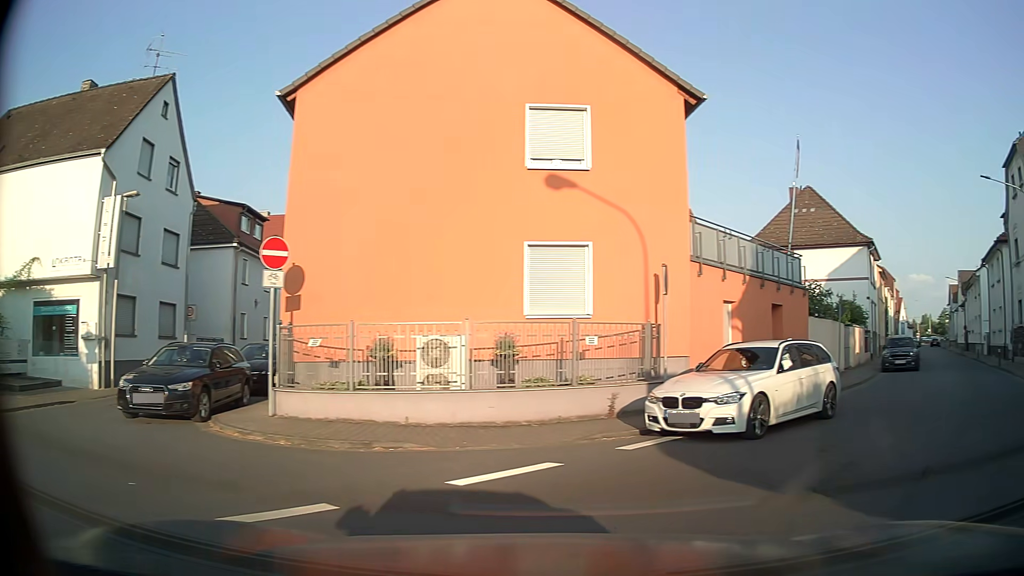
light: Day
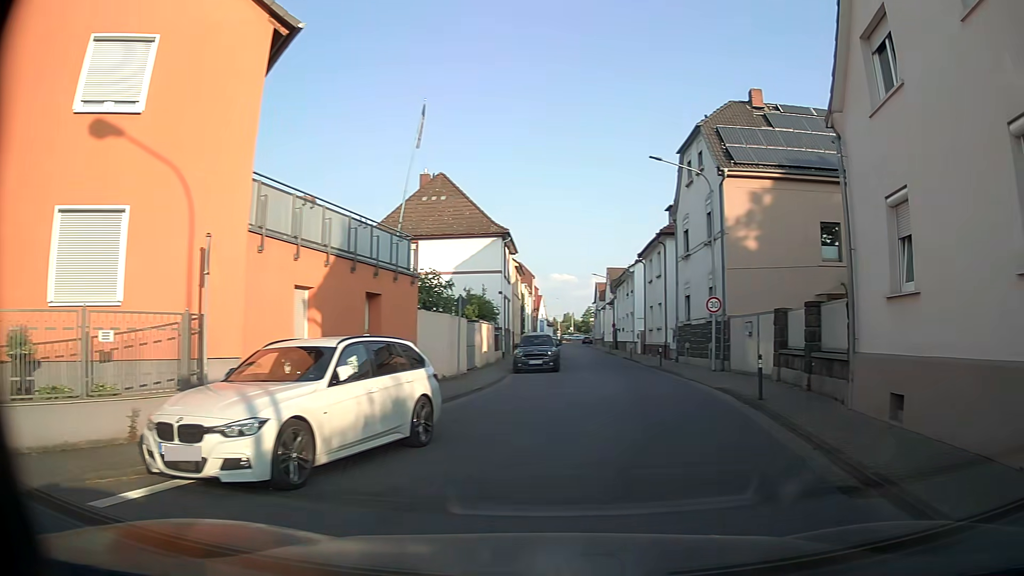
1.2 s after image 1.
(+1.1, +3.6) m; +31°
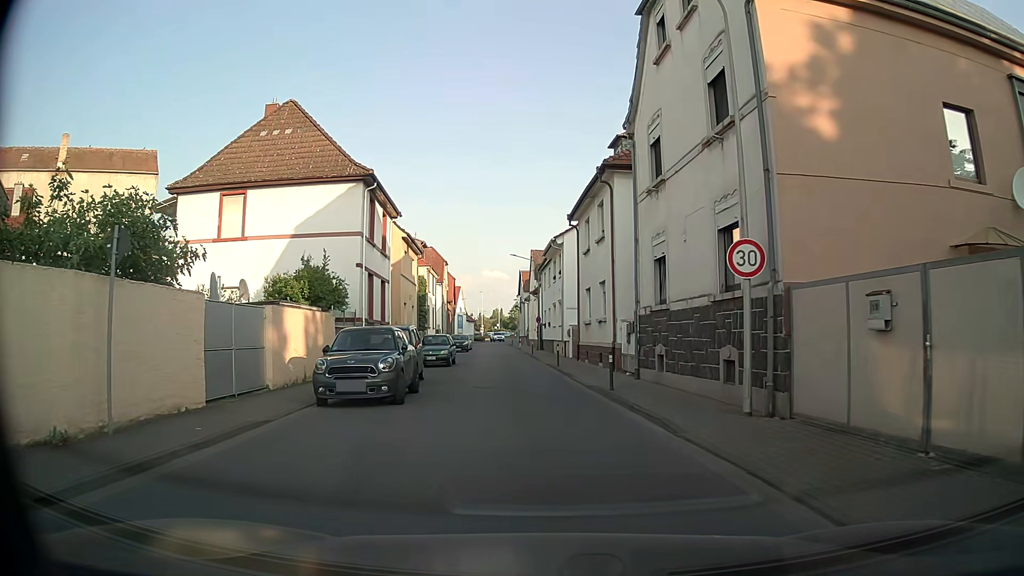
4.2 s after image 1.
(+1.8, +14.3) m; +6°
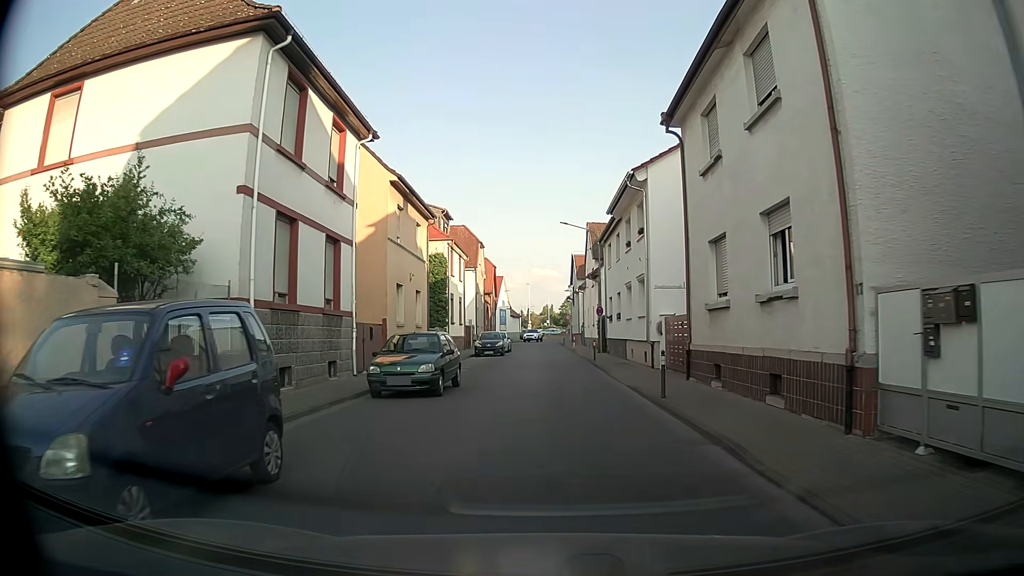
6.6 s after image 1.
(-0.7, +14.6) m; -5°
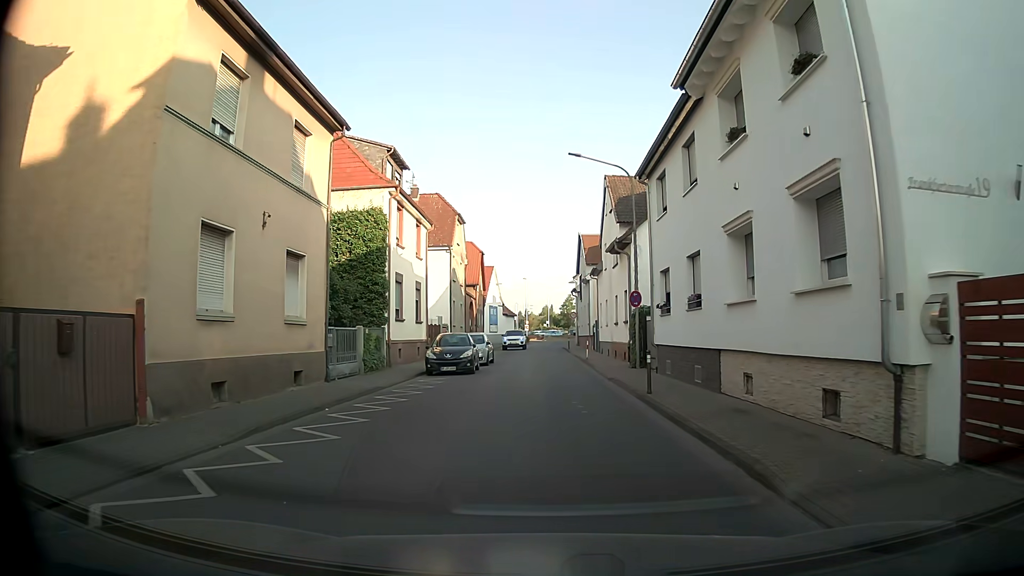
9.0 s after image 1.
(0.0, +15.8) m; 0°
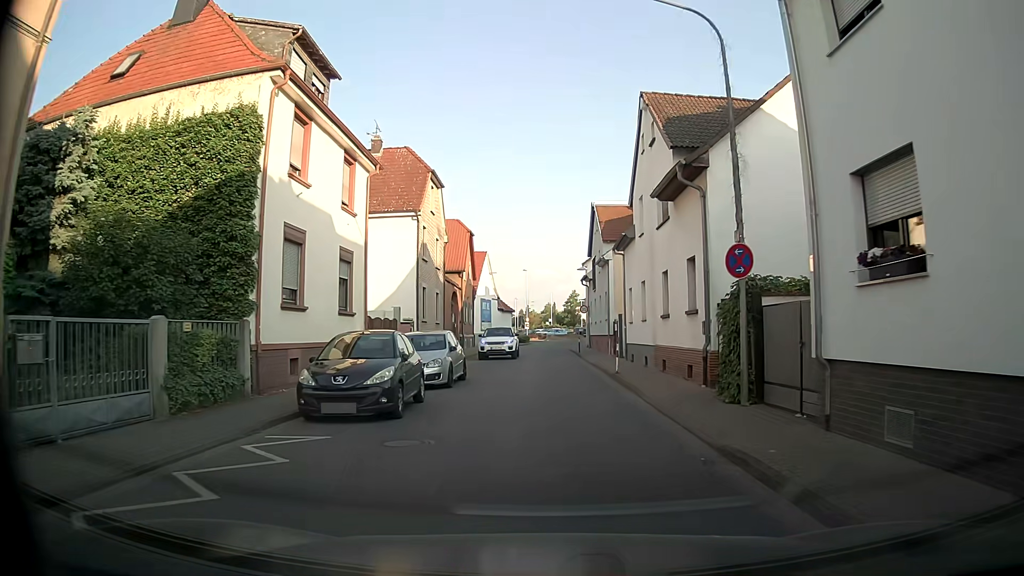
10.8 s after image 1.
(0.0, +12.4) m; 0°
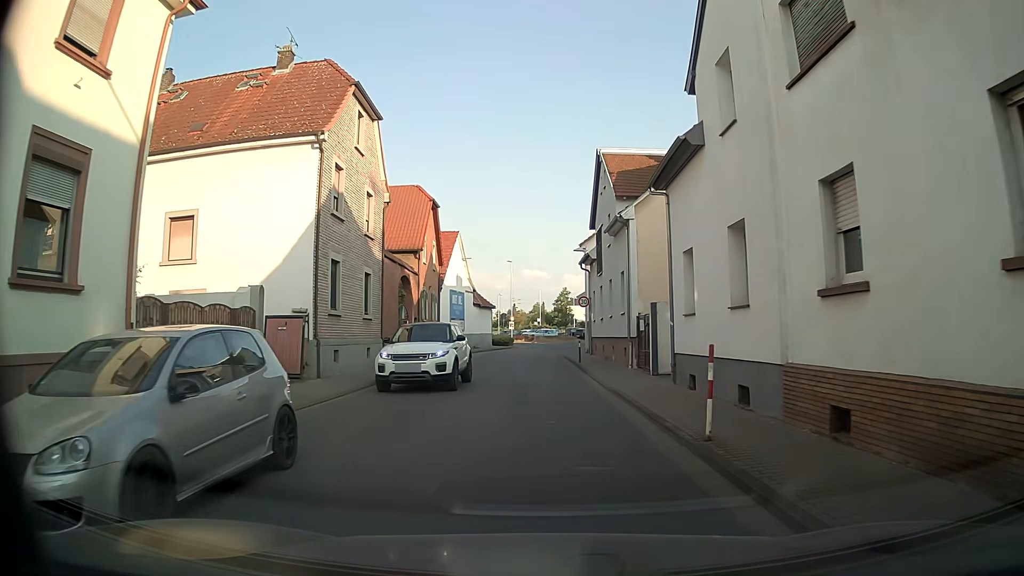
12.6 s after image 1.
(+0.1, +12.9) m; +1°
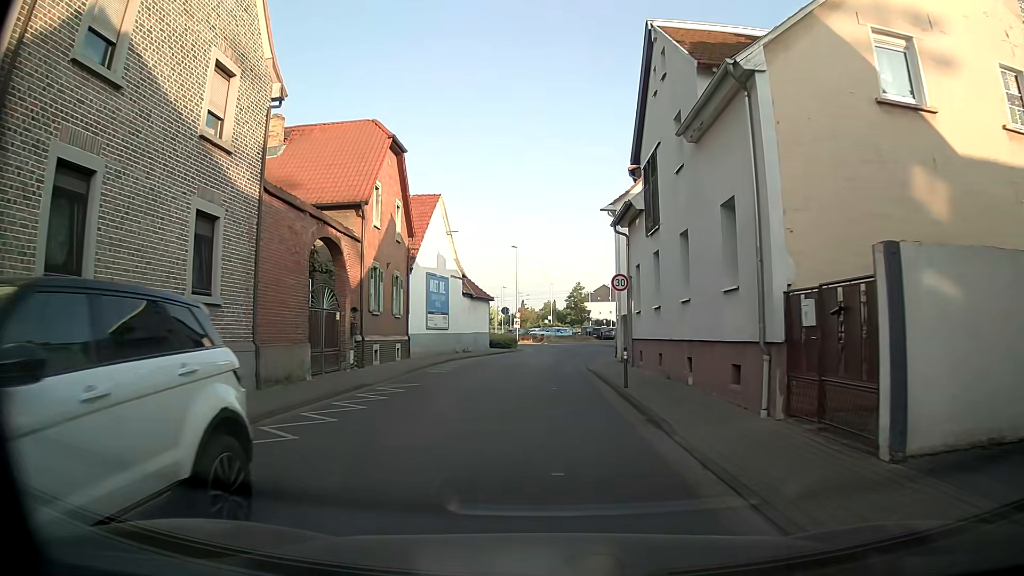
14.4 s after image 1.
(-0.1, +13.2) m; -1°
(0, +10) (0, +20) (0, +30) (+2, +40) (+3, +50) (+1, +59) (-5, +67) (-13, +73) (-21, +79) (-29, +85) m
